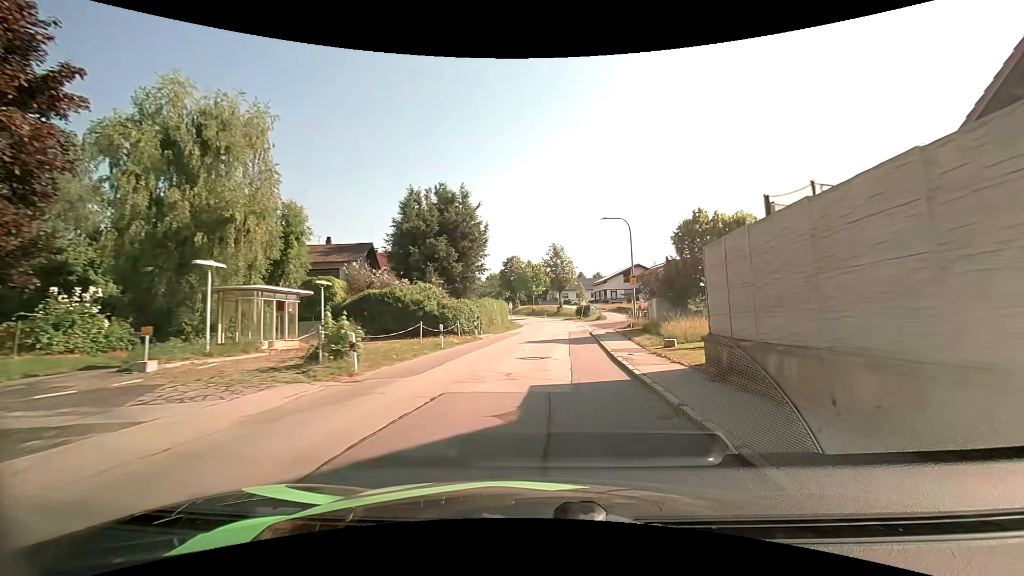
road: tertiary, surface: asphalt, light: Day
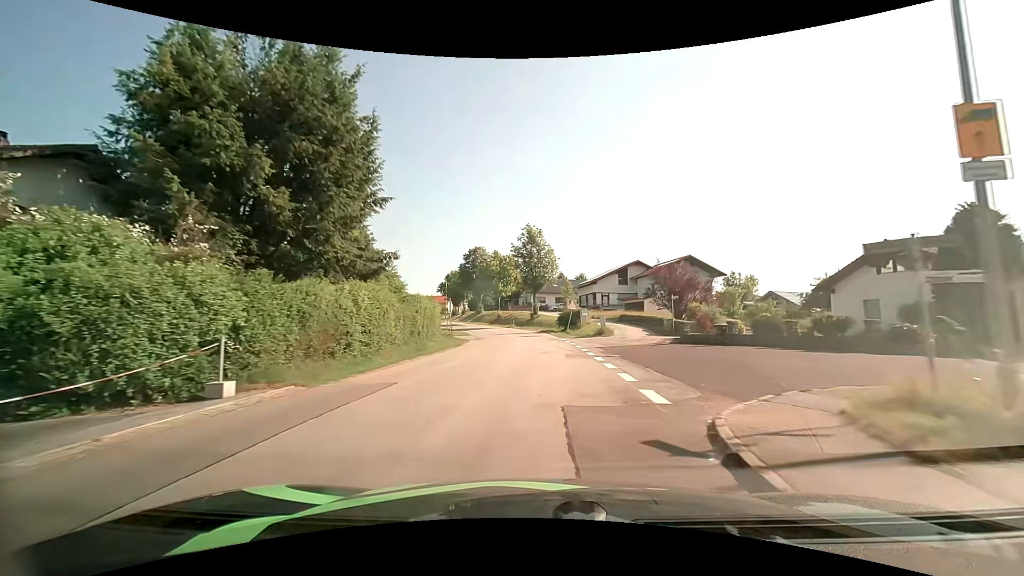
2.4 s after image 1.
(+1.4, +28.6) m; +3°
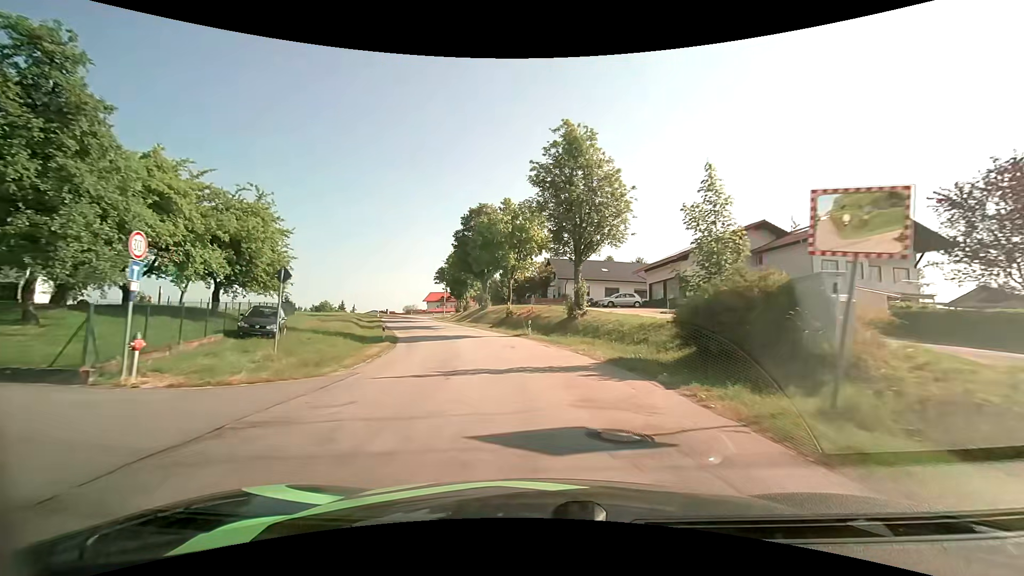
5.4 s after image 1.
(-0.6, +38.2) m; -3°
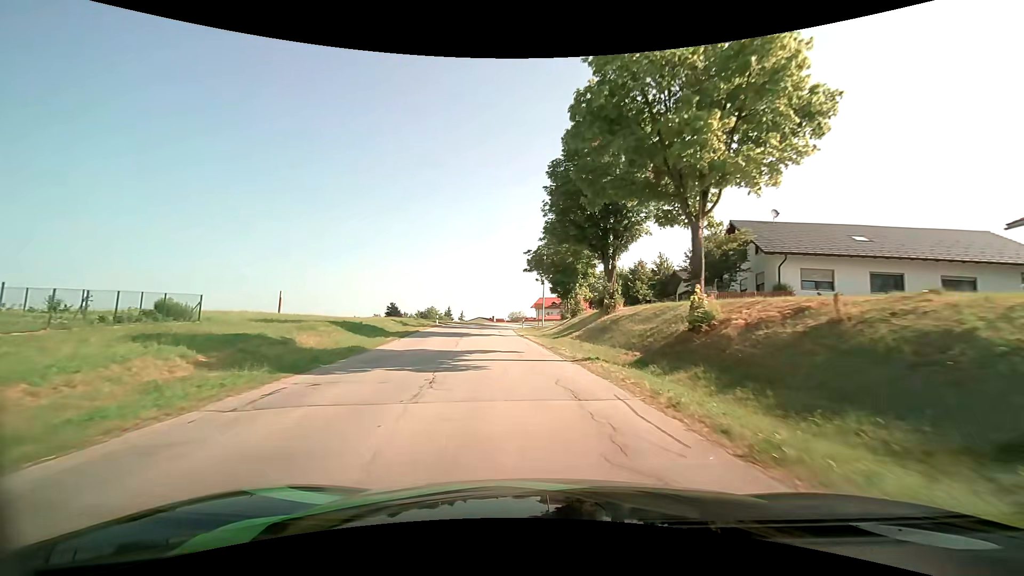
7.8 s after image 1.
(-3.5, +31.7) m; -13°
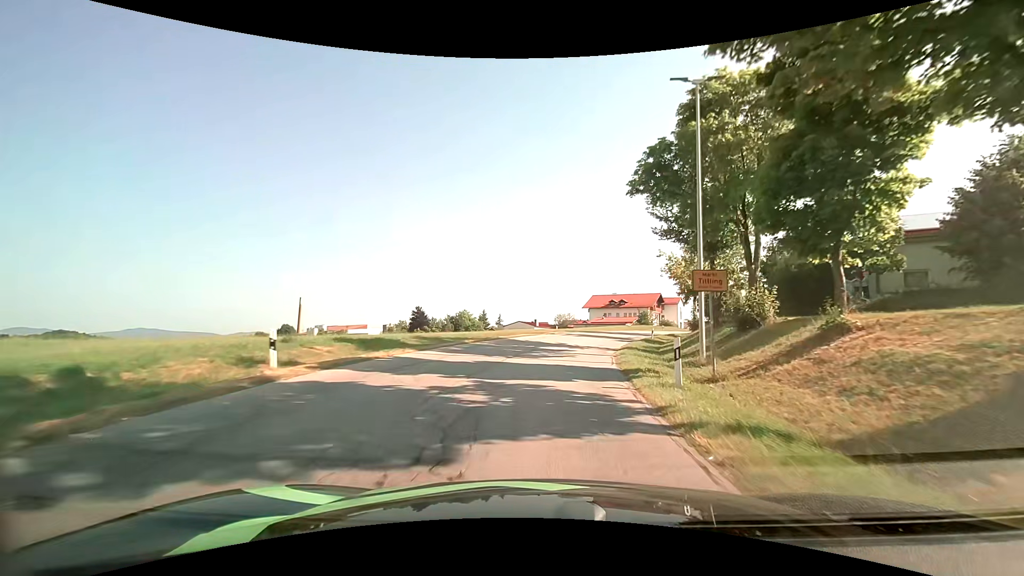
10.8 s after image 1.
(-3.6, +39.9) m; -5°
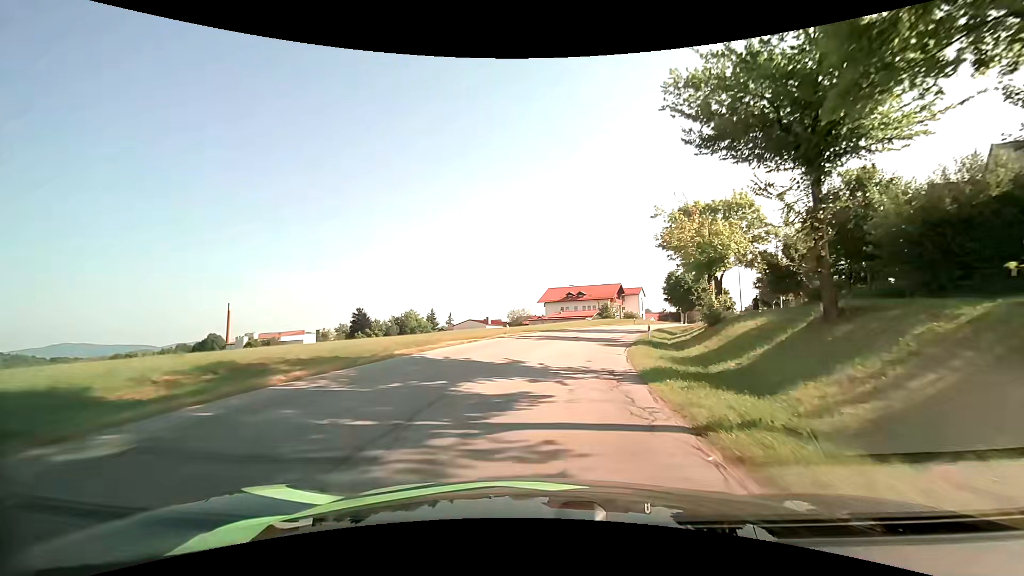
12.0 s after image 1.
(+0.6, +15.2) m; +5°
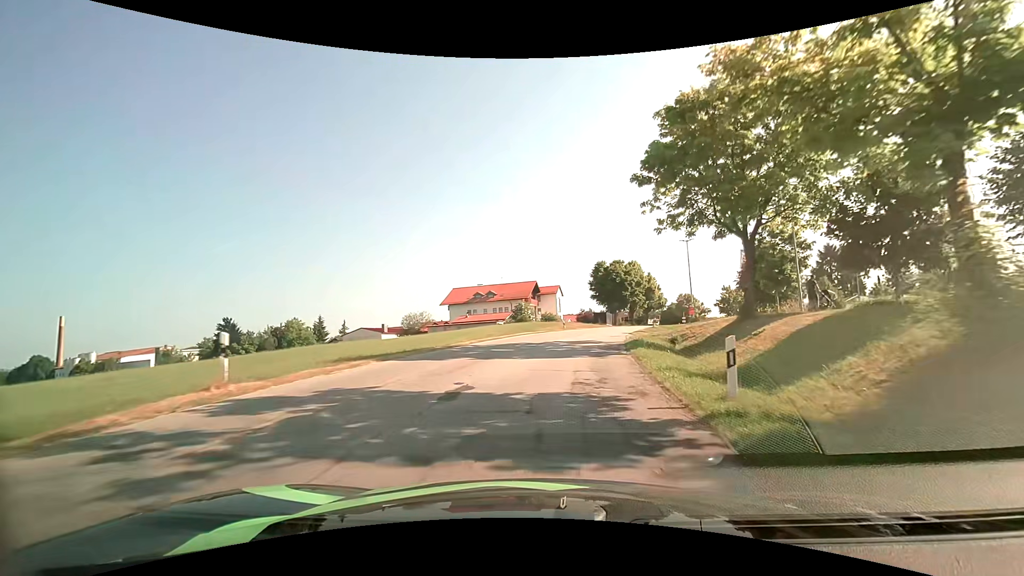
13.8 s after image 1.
(+2.1, +22.5) m; +10°
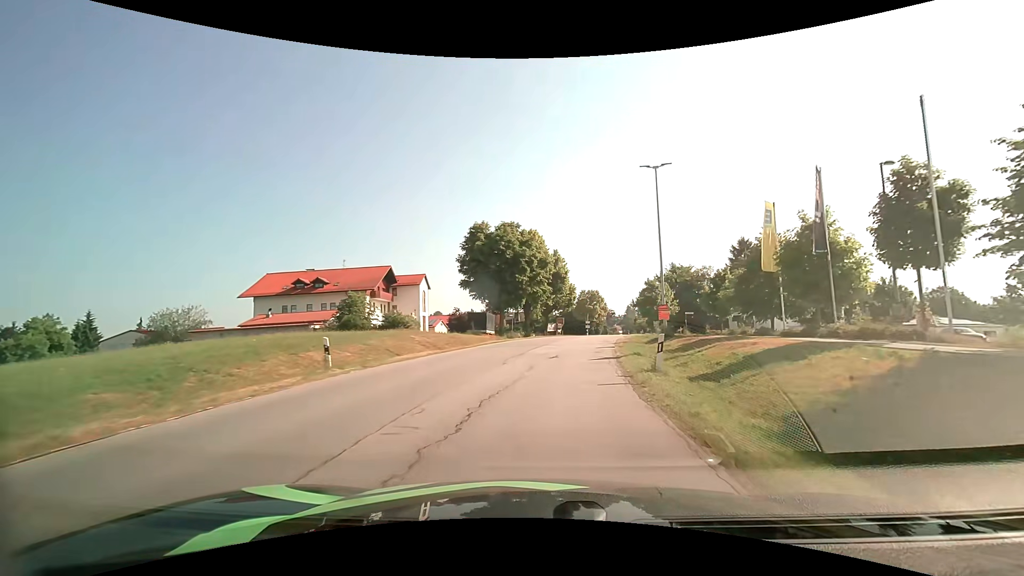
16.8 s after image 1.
(+4.7, +36.1) m; +14°
(0, +10) (+1, +20) (+2, +30) (+4, +40) (+6, +49) (+9, +59) (+11, +69) (+14, +79) (+16, +88) (+18, +98) m
